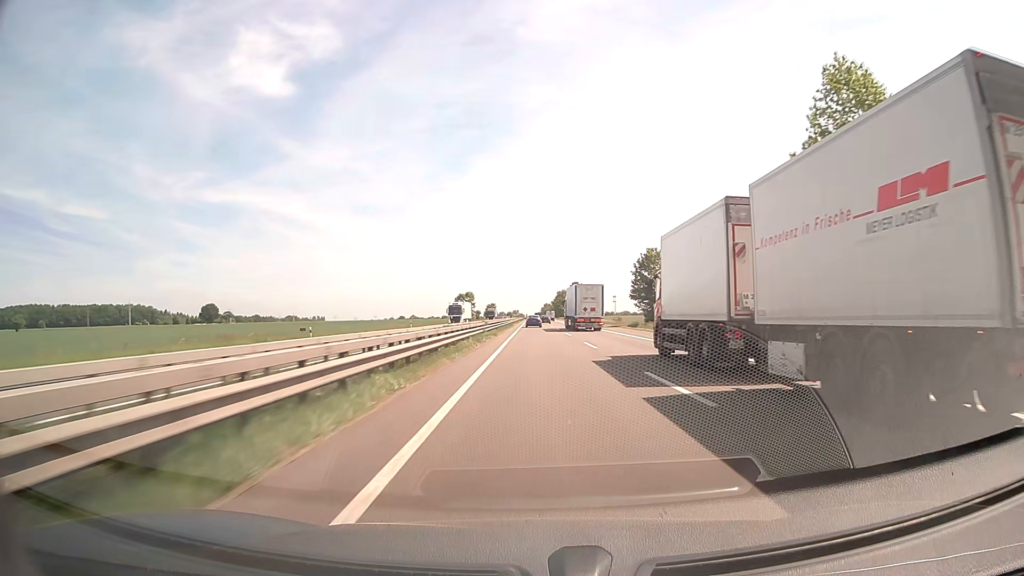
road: motorway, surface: asphalt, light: Day
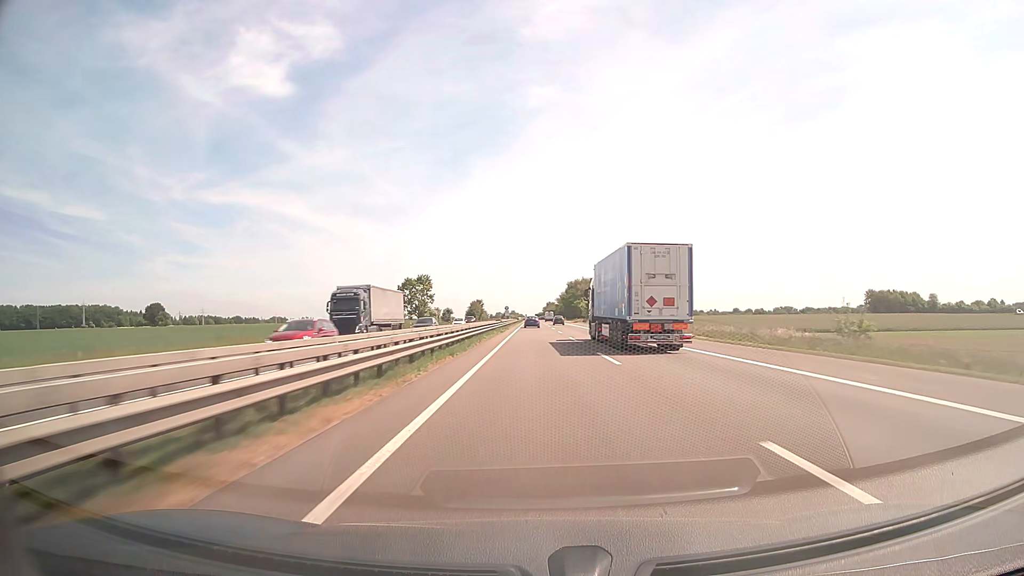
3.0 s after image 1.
(0.0, +98.6) m; 0°
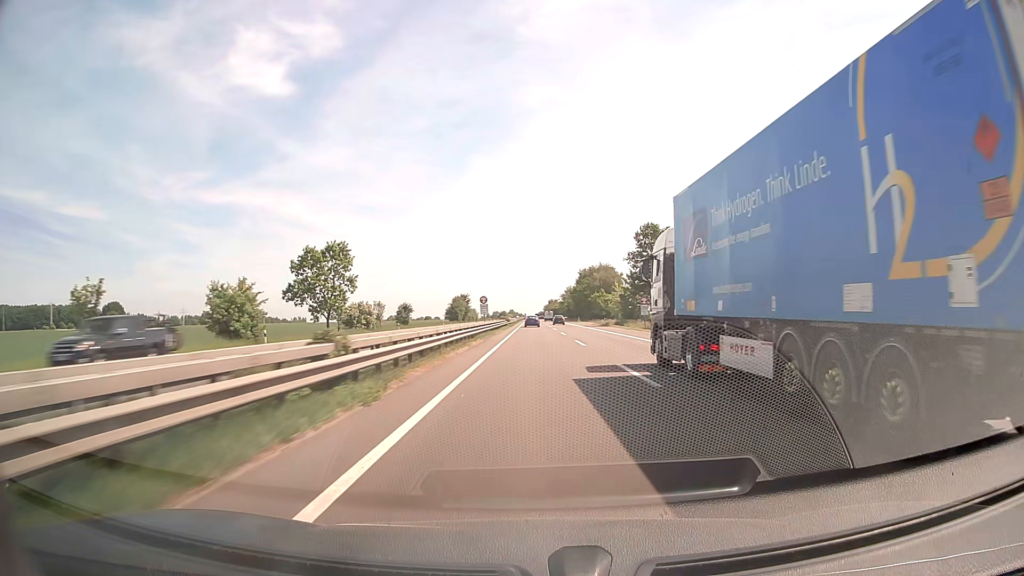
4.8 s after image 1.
(-0.1, +60.2) m; 0°
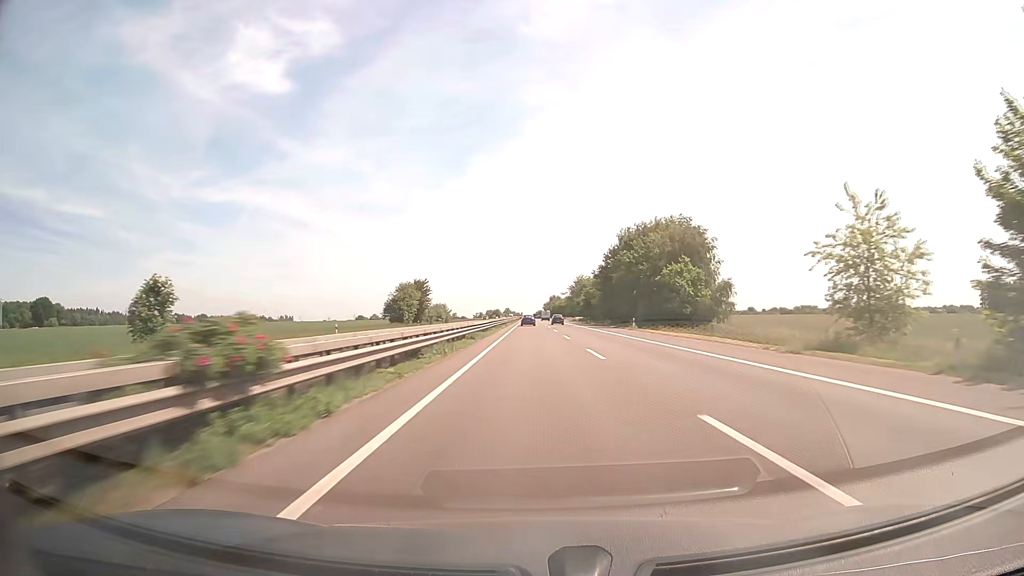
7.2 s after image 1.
(0.0, +81.4) m; 0°
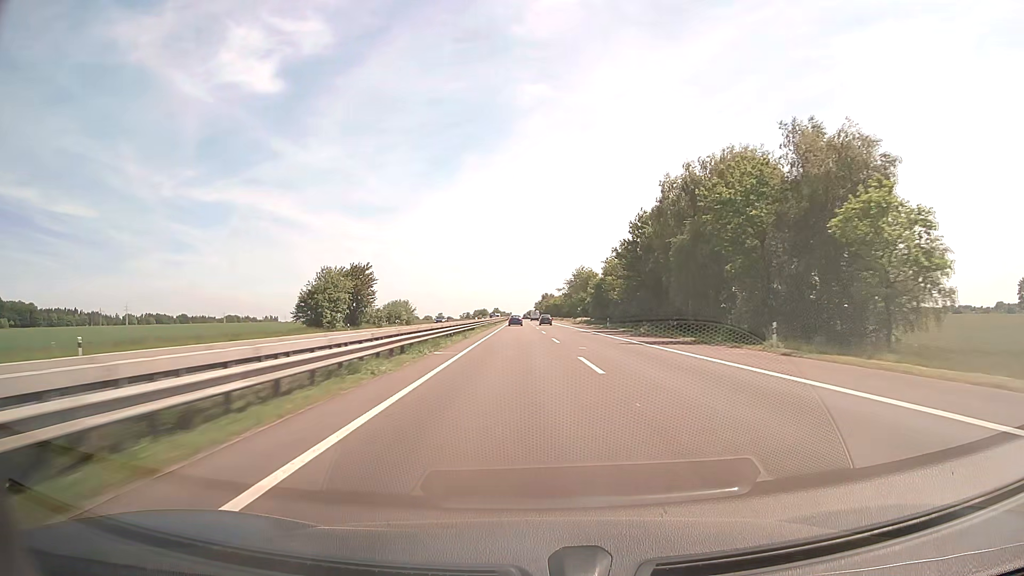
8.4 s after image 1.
(+0.2, +40.9) m; +1°
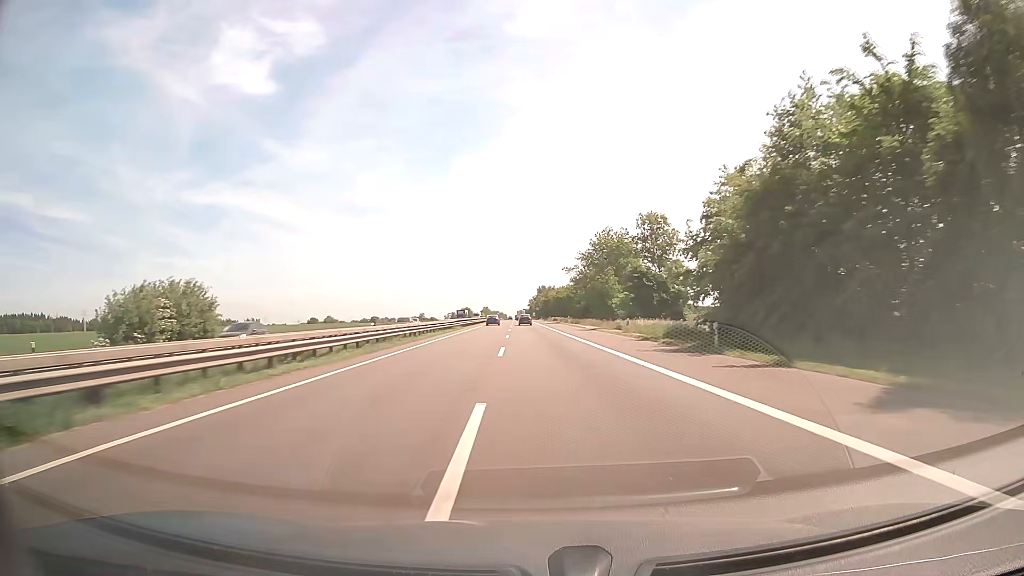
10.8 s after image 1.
(+1.0, +82.1) m; 0°
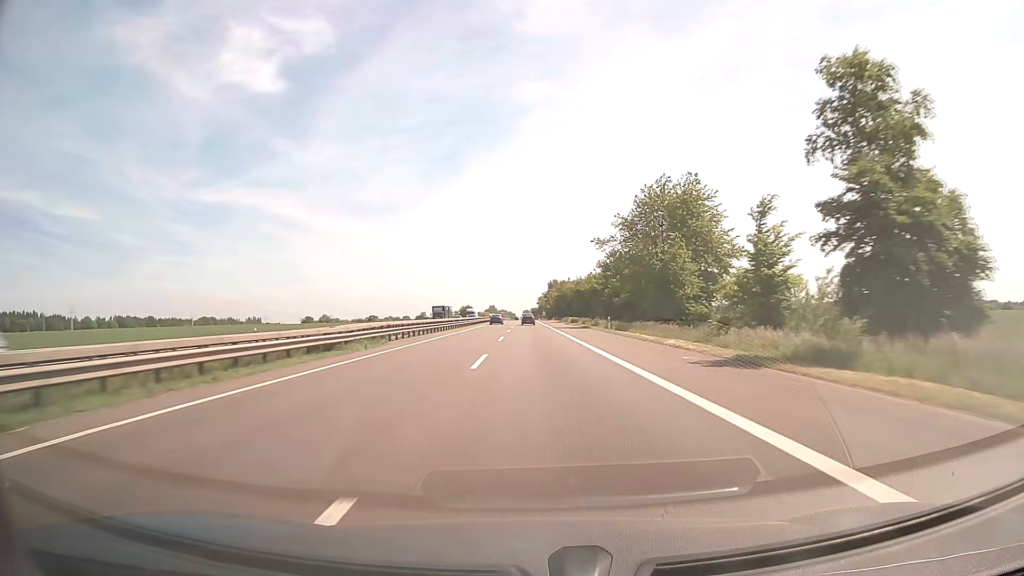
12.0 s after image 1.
(-0.2, +41.0) m; -1°
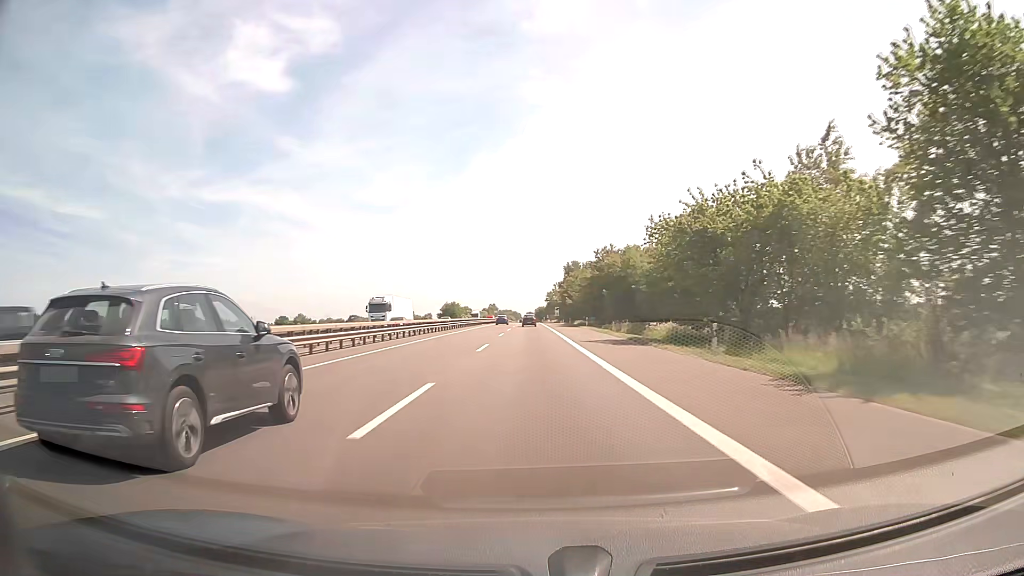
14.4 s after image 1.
(-0.3, +80.8) m; 0°
(0, +10) (0, +20) (0, +30) (0, +40) (0, +50) (0, +60) (0, +70) (0, +80) (0, +90) (0, +100) m
